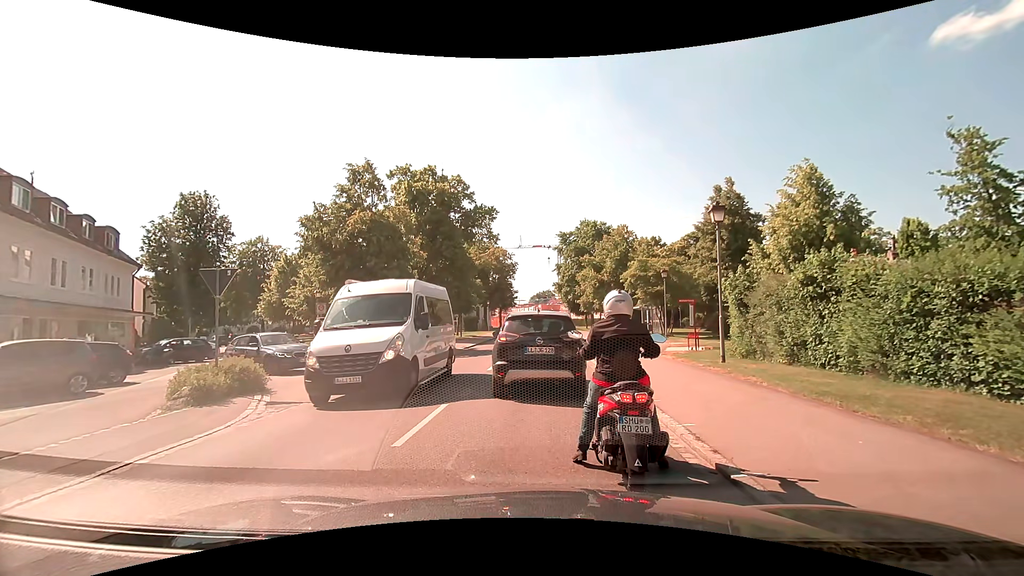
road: tertiary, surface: asphalt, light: Day
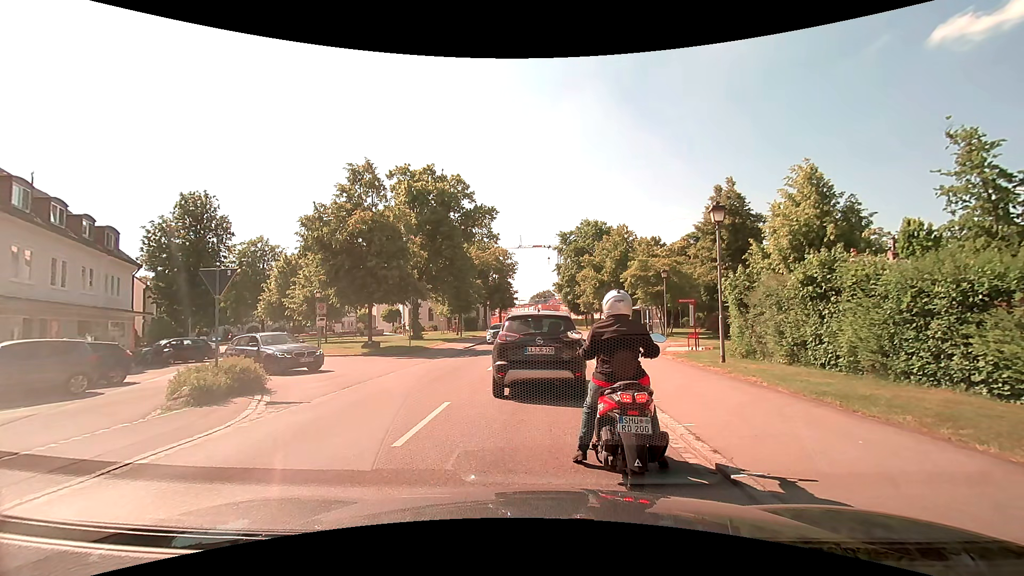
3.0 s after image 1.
(0.0, 0.0) m; 0°
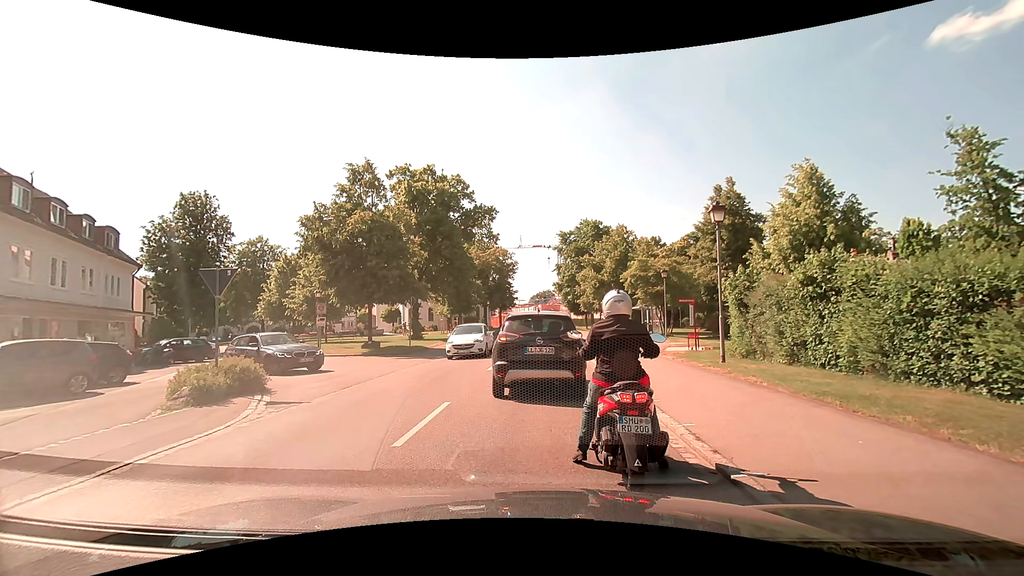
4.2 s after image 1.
(0.0, 0.0) m; 0°
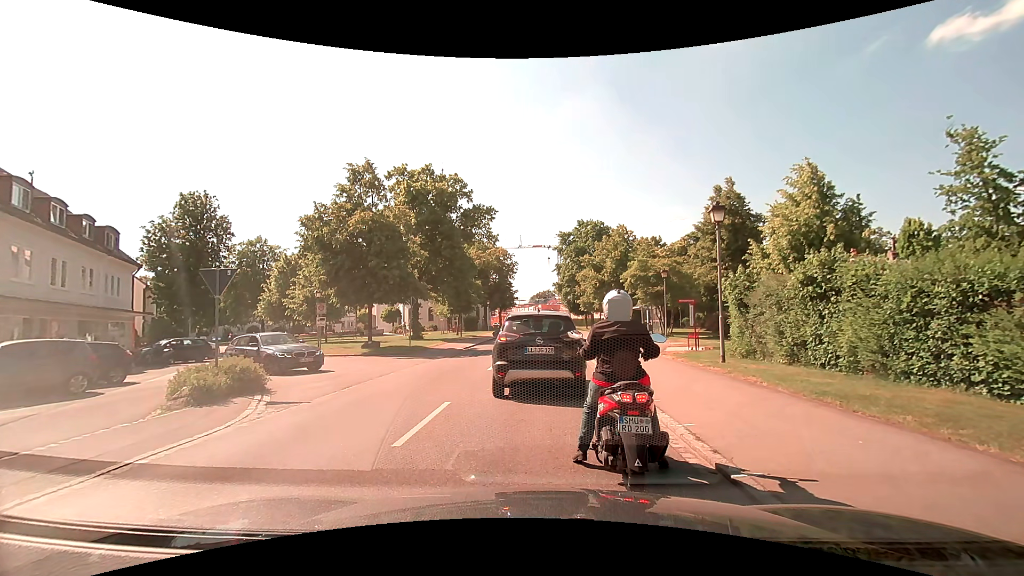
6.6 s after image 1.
(0.0, 0.0) m; 0°
